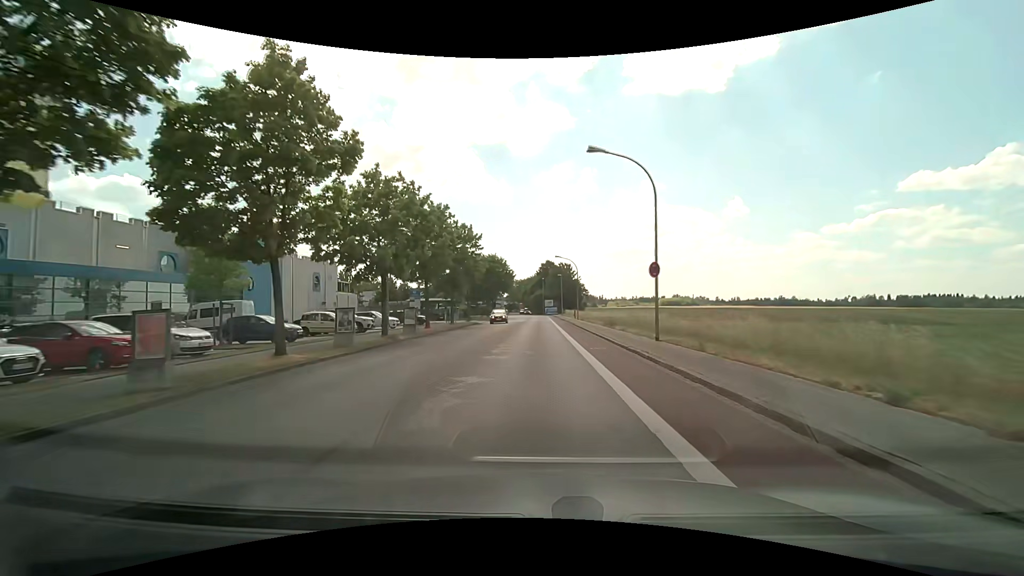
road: tertiary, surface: asphalt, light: Day
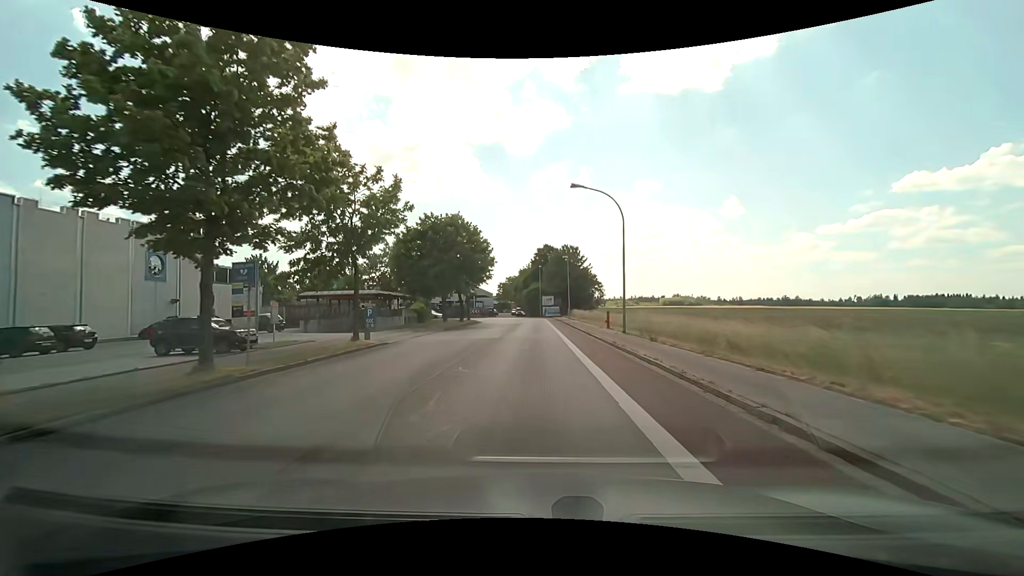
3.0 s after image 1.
(+0.2, +32.6) m; +1°
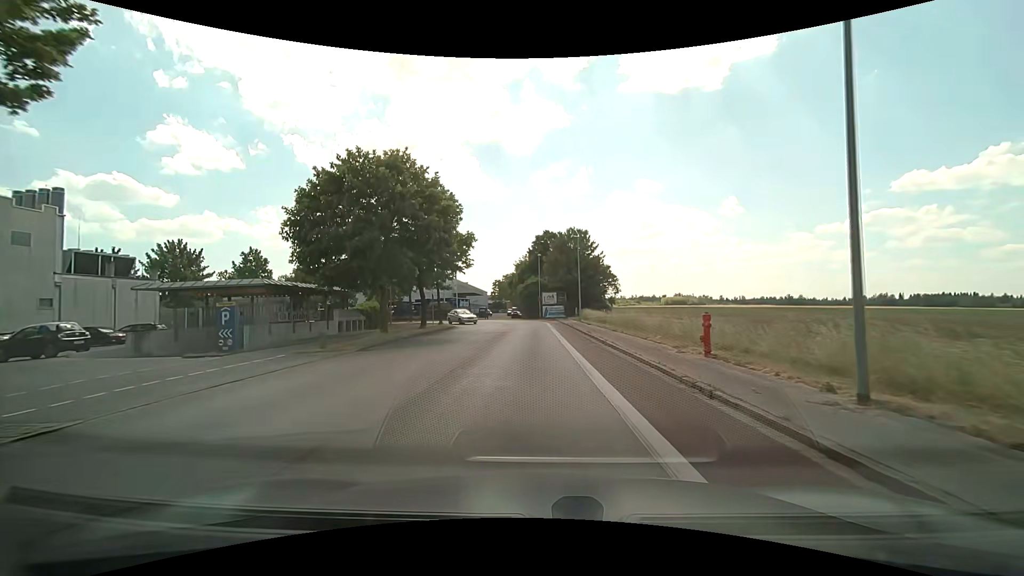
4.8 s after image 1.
(-0.1, +17.4) m; 0°
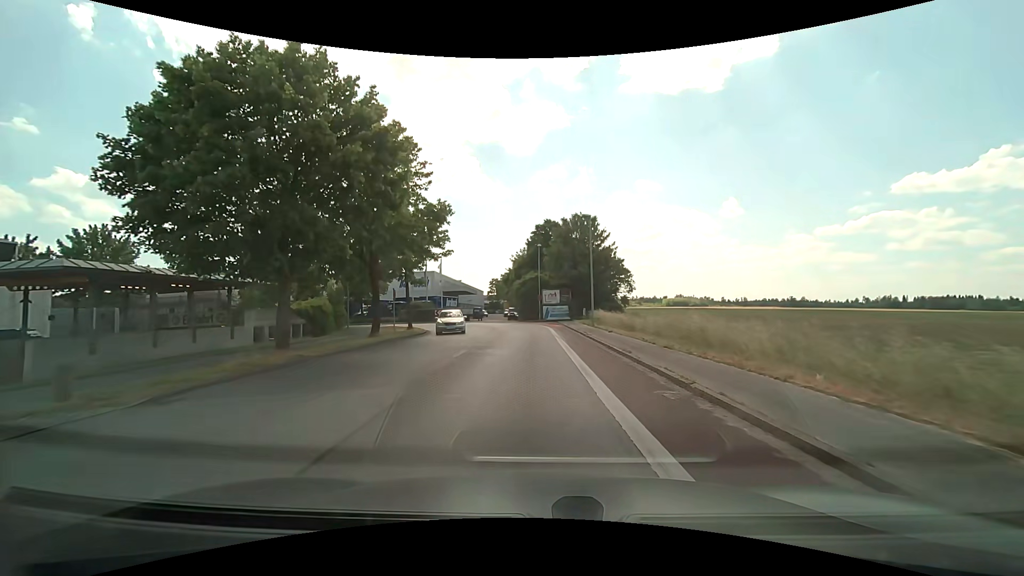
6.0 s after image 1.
(0.0, +10.6) m; 0°
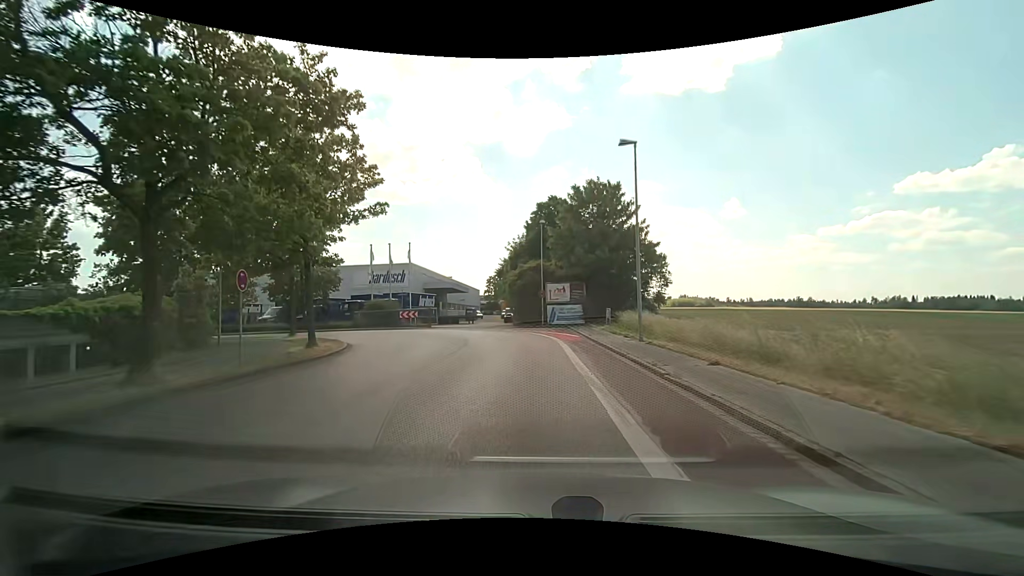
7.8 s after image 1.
(0.0, +15.2) m; 0°
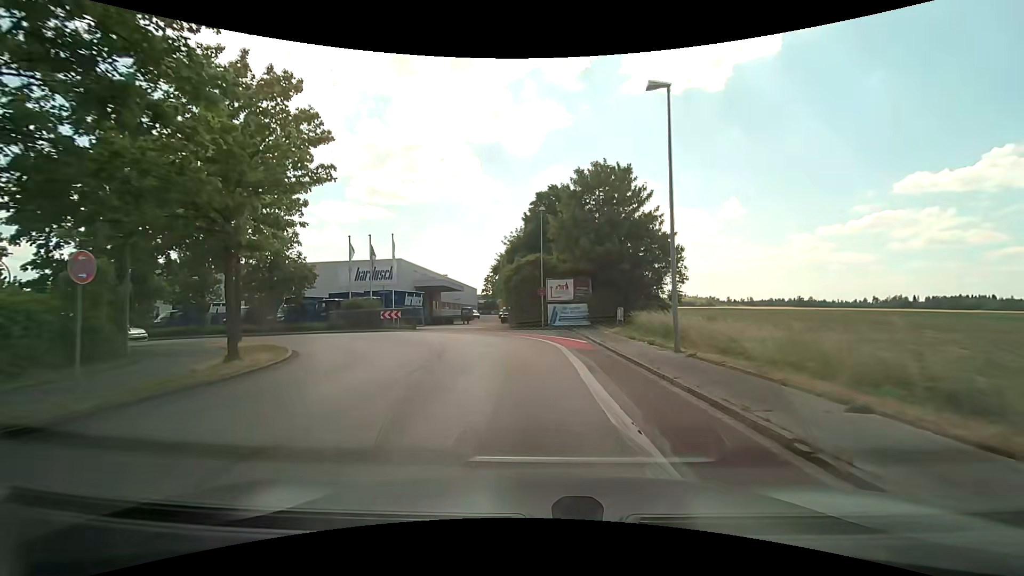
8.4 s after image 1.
(0.0, +5.0) m; 0°
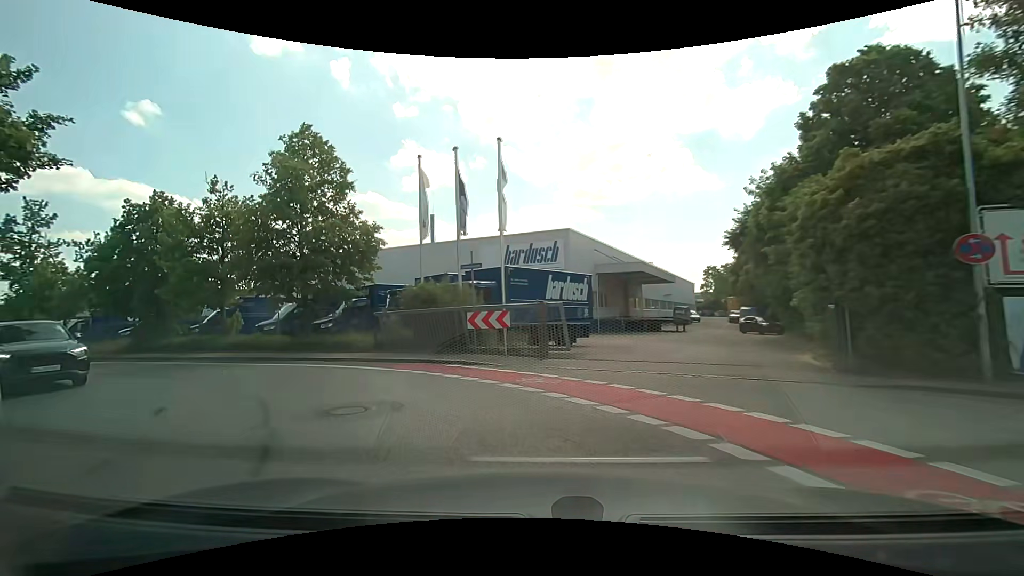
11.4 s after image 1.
(-2.3, +23.1) m; -22°
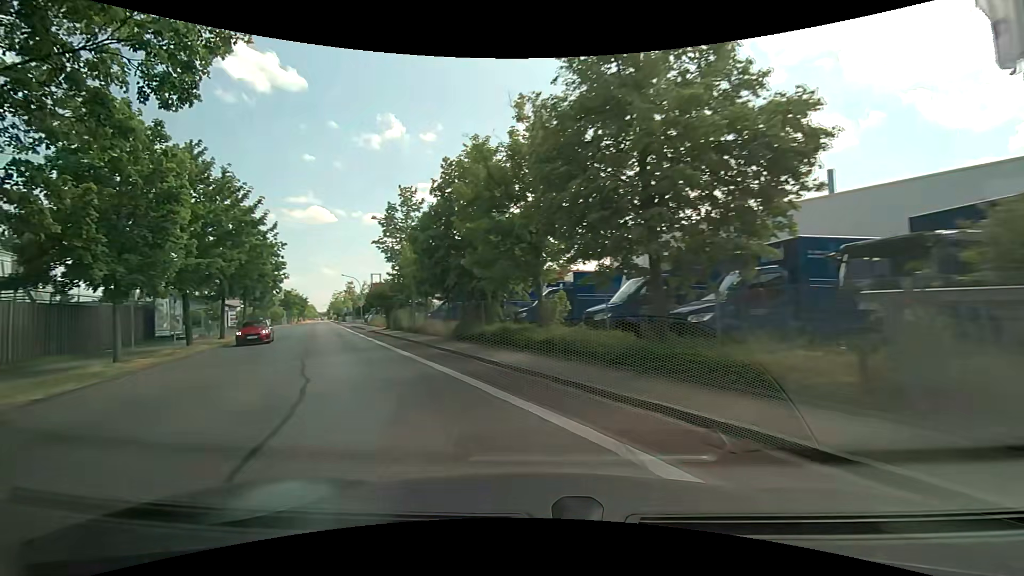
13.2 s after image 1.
(-3.7, +11.1) m; -39°
(-2, +10) (-7, +19) (-11, +28) (-15, +37) (-19, +46) (-24, +55) (-28, +64) (-32, +73) (-37, +82) (-41, +91) m
